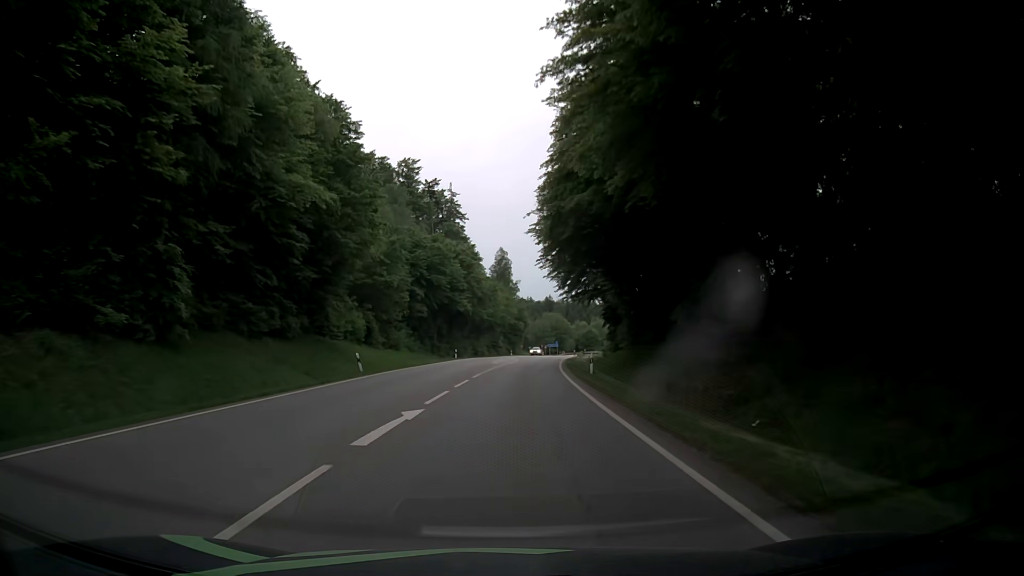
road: secondary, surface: asphalt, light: Day
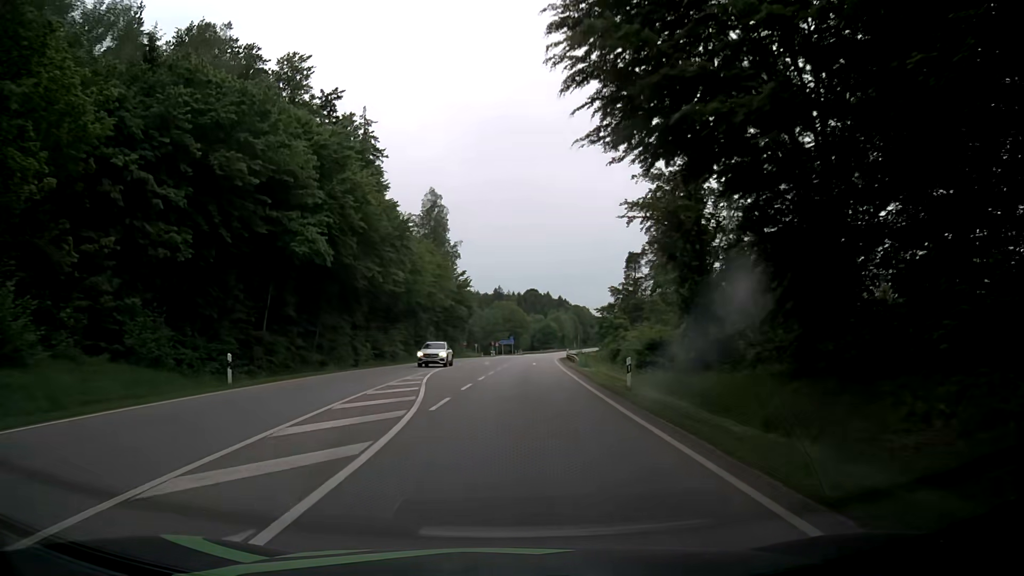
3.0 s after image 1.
(+1.6, +50.7) m; +5°
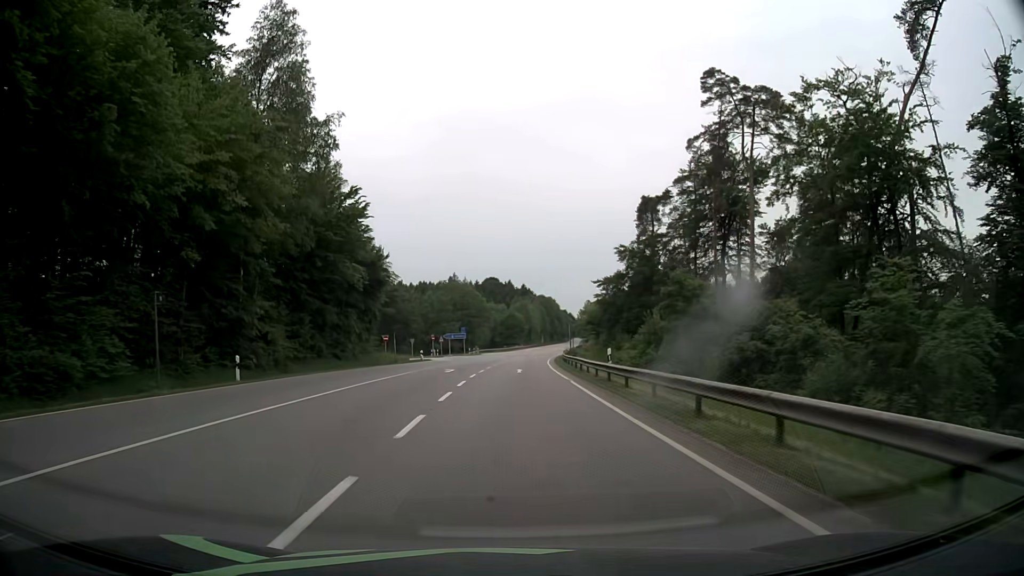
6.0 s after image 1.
(+1.4, +51.5) m; +3°
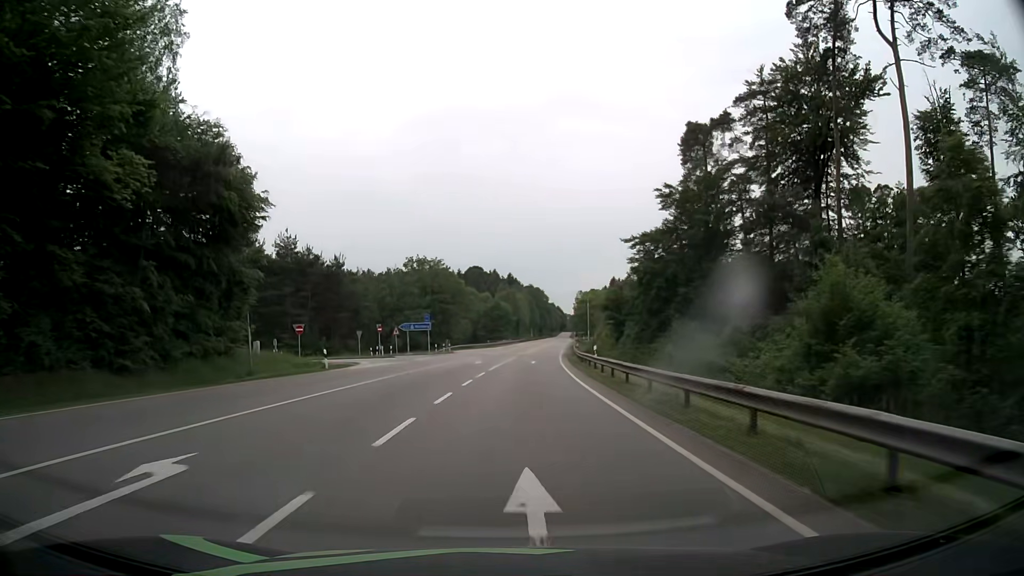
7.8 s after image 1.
(+0.3, +31.3) m; +1°
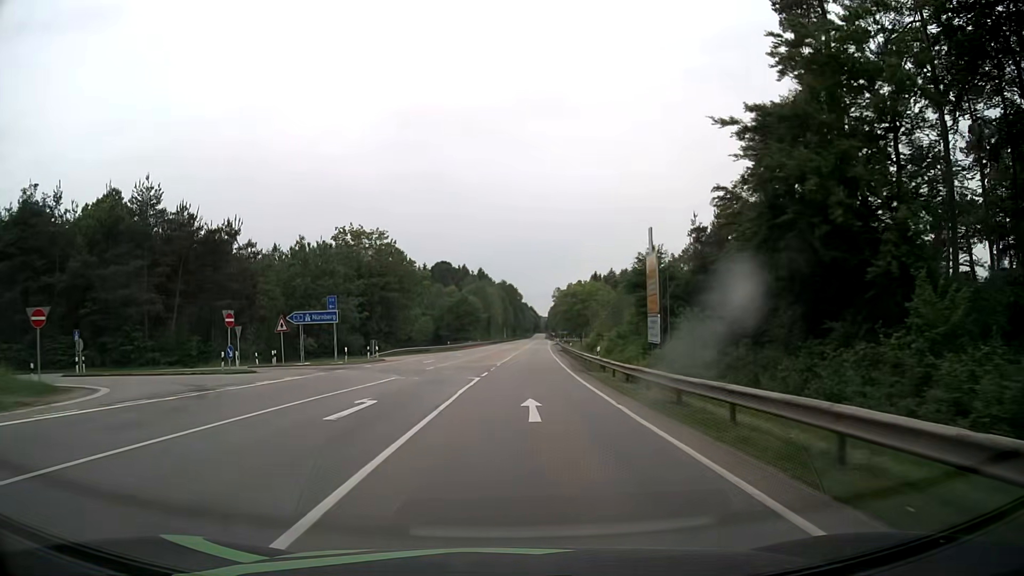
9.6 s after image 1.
(+0.5, +30.9) m; +2°
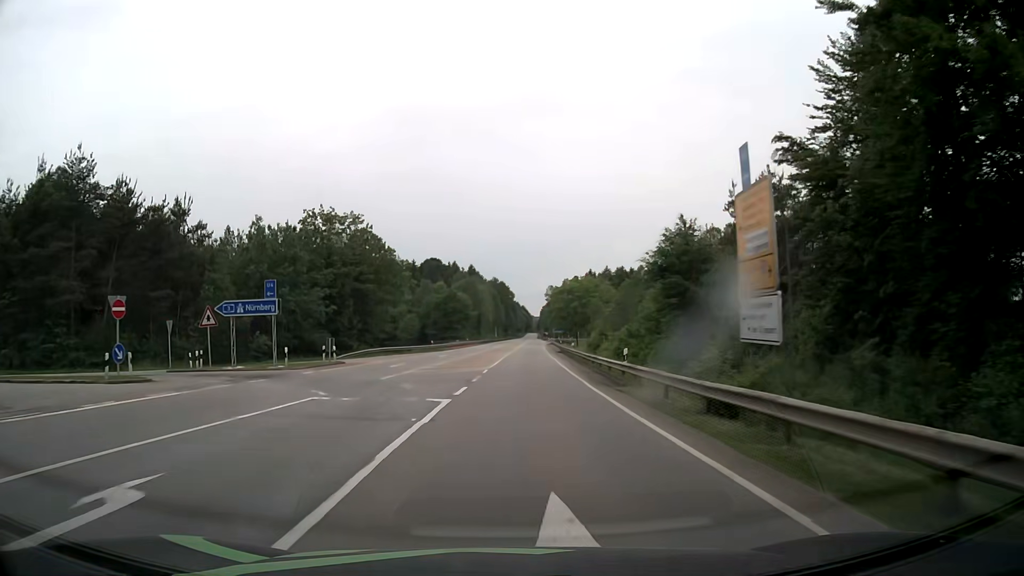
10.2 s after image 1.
(+0.1, +10.3) m; +1°
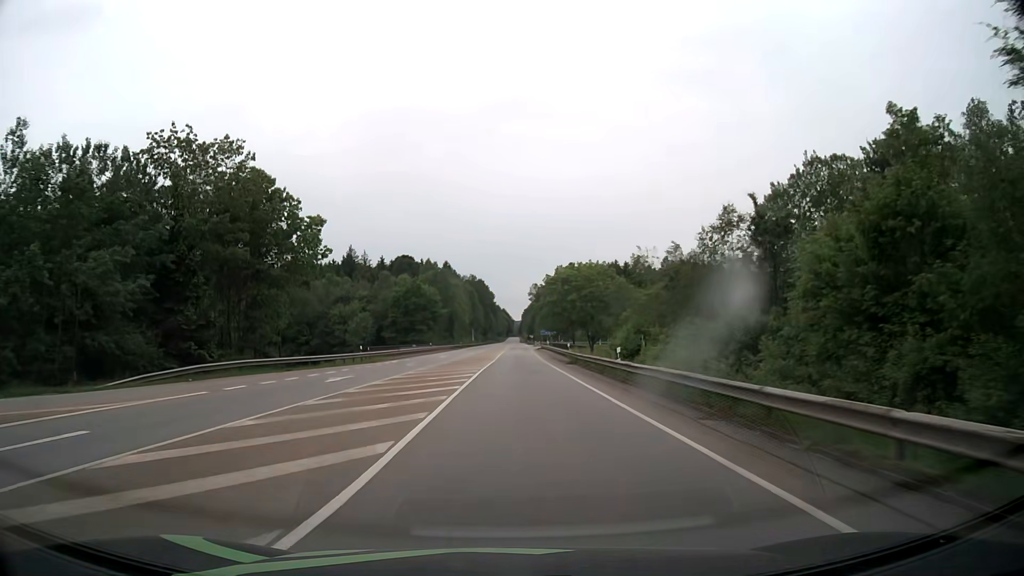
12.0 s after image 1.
(+0.4, +30.8) m; +1°
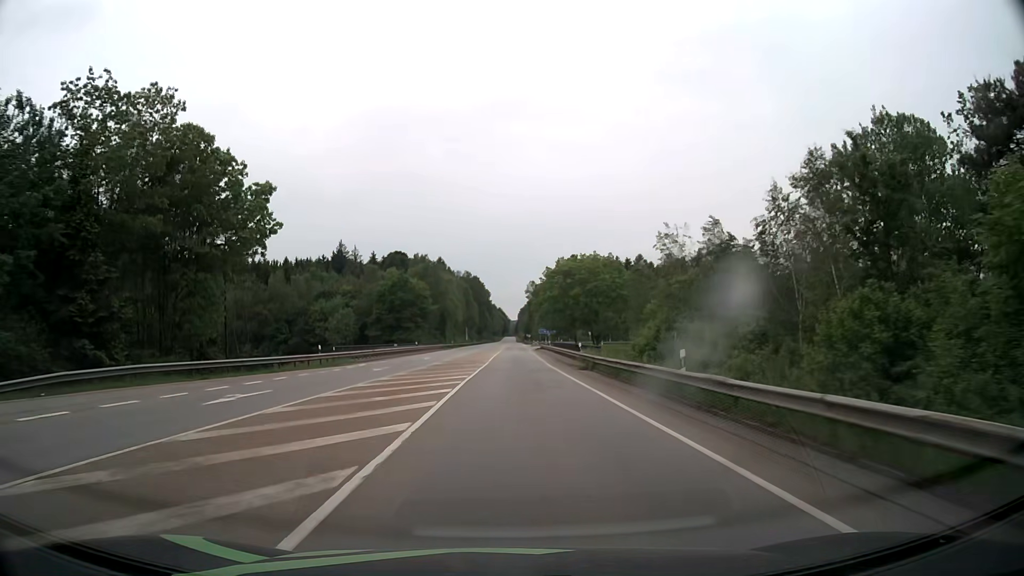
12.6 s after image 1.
(+0.1, +10.3) m; 0°
(0, +10) (0, +20) (0, +30) (0, +40) (0, +50) (0, +60) (+1, +70) (+1, +80) (+1, +90) (+1, +100) m
